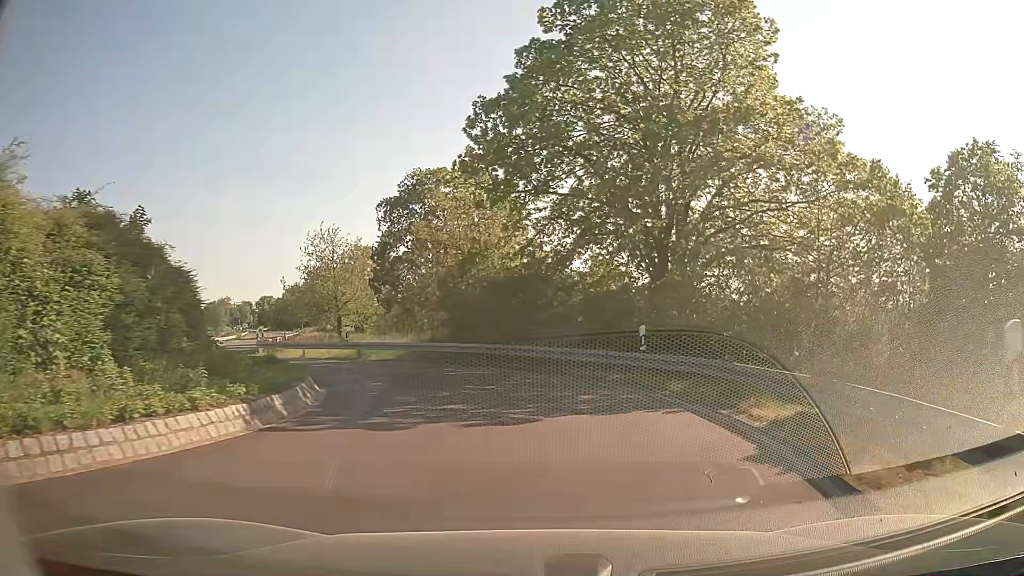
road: secondary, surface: asphalt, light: Day
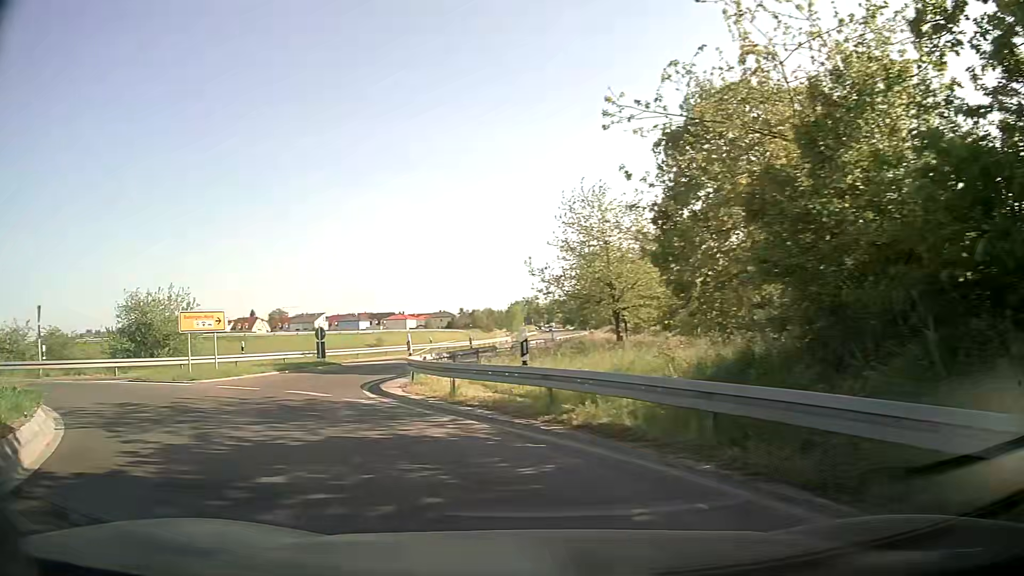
(-1.6, +18.3) m; -25°
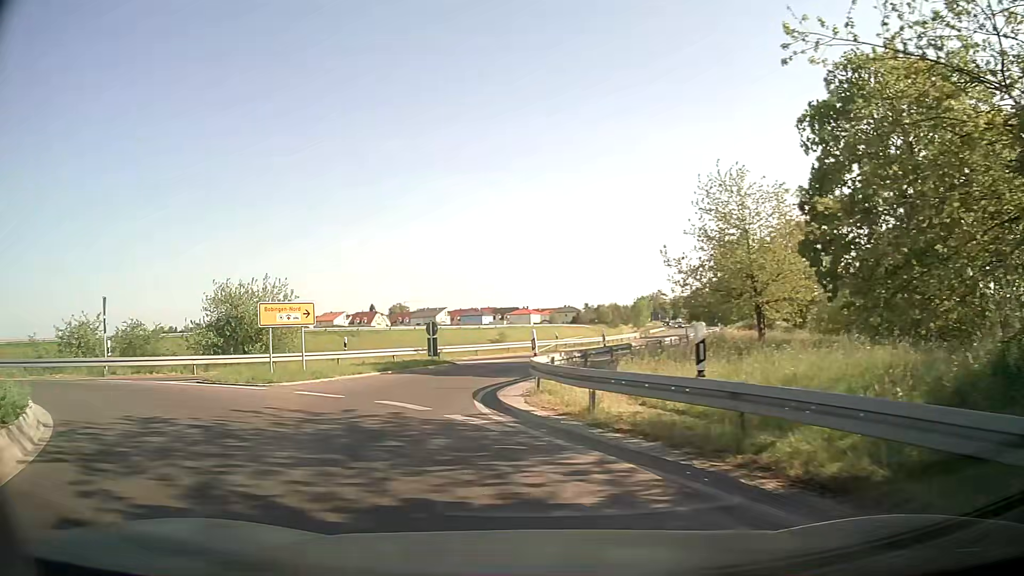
(-0.3, +3.4) m; -10°
(-2, +10) (-3, +20) (-1, +29) (+2, +39) (+6, +48) (+9, +58) (+12, +67) (+15, +77) (+18, +87) (+20, +96) m
